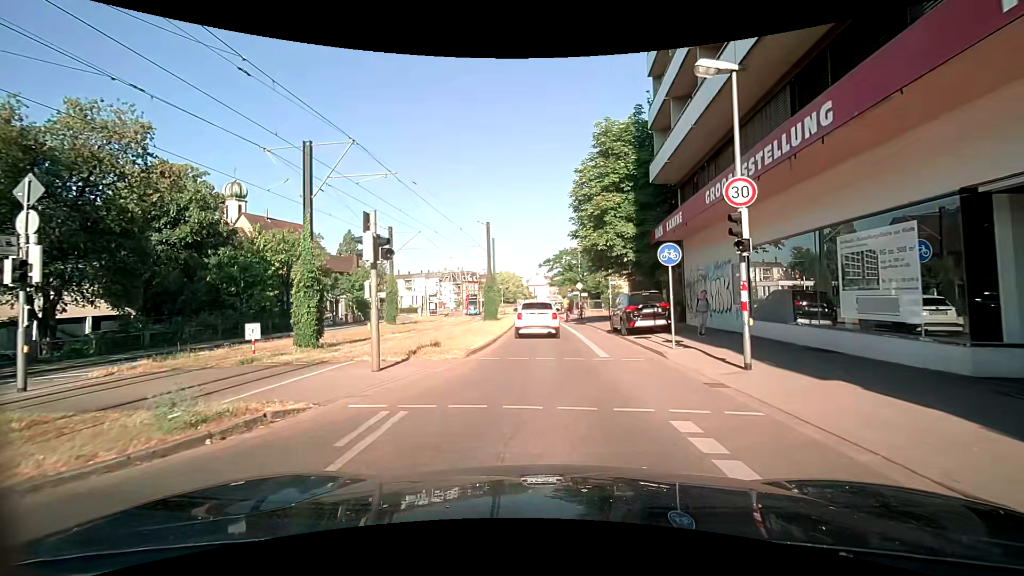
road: secondary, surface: asphalt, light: Day
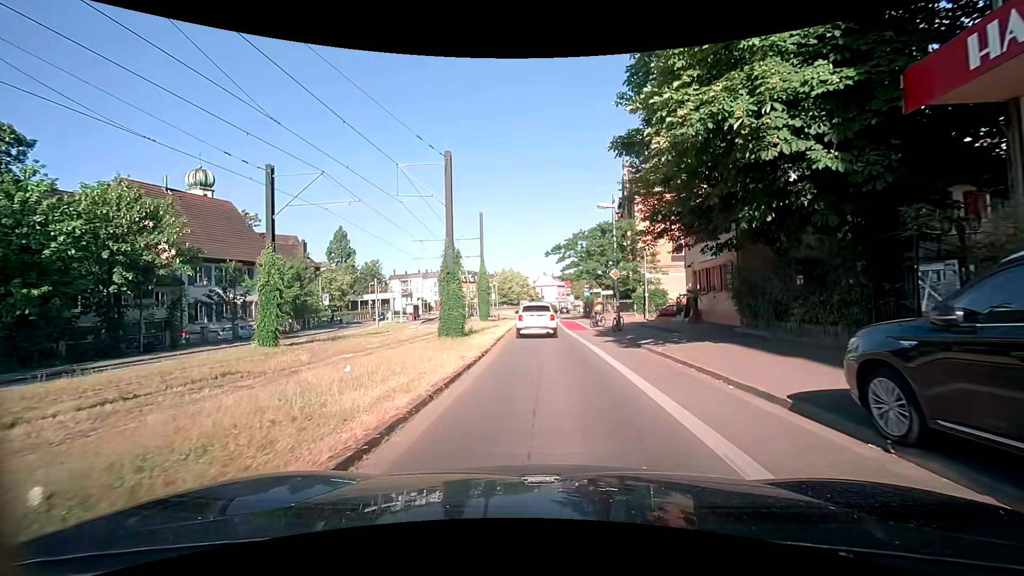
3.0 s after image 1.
(+0.1, +17.7) m; -3°
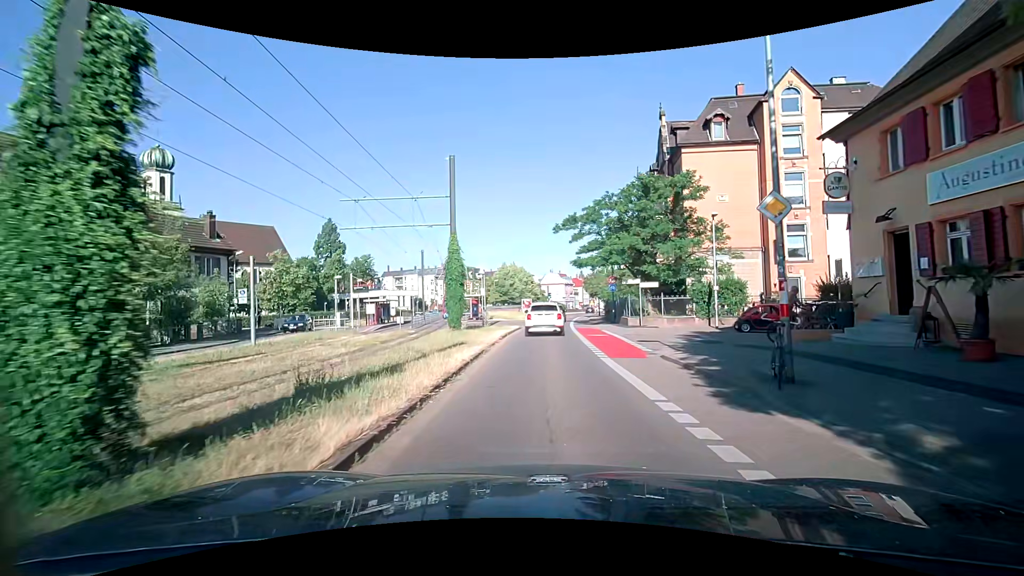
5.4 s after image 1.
(+0.4, +16.1) m; +1°
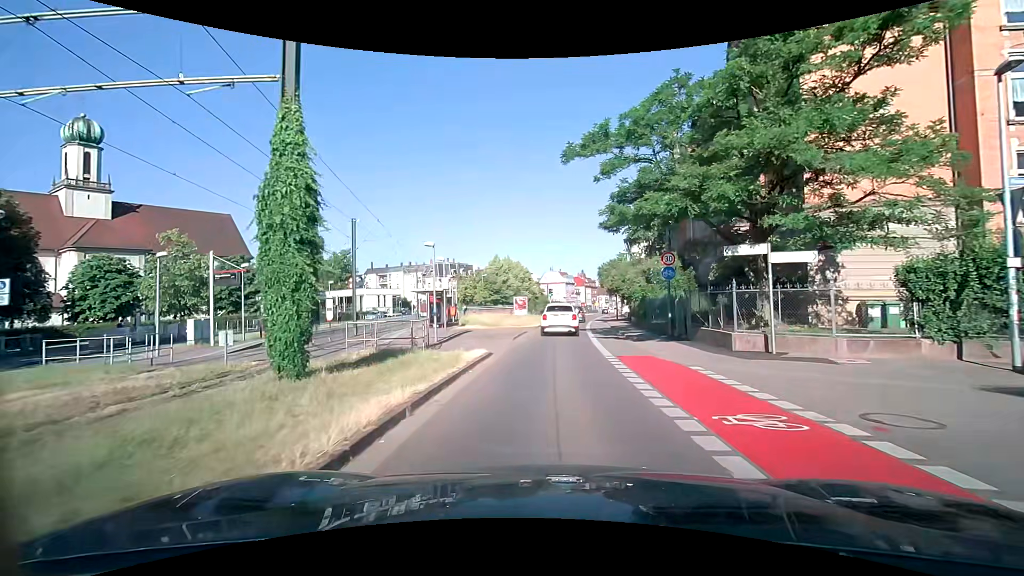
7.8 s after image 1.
(-0.1, +17.2) m; 0°
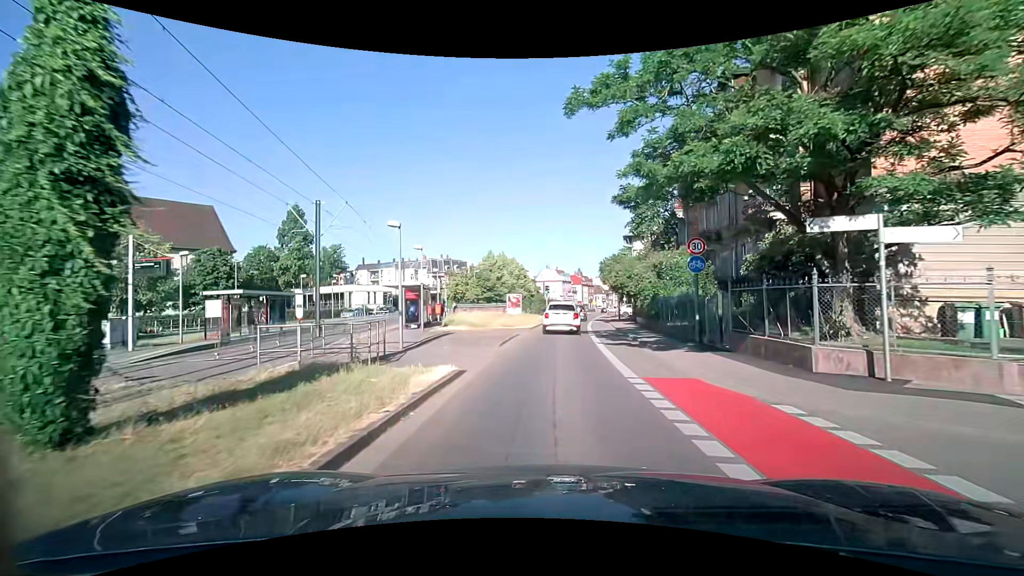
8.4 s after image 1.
(0.0, +4.4) m; 0°
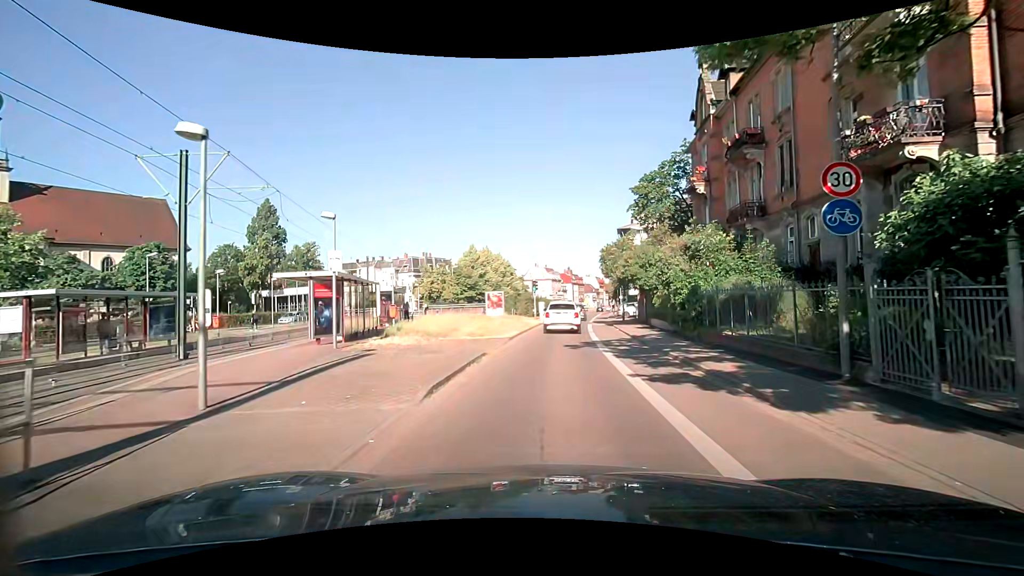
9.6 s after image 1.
(+0.1, +8.8) m; +2°
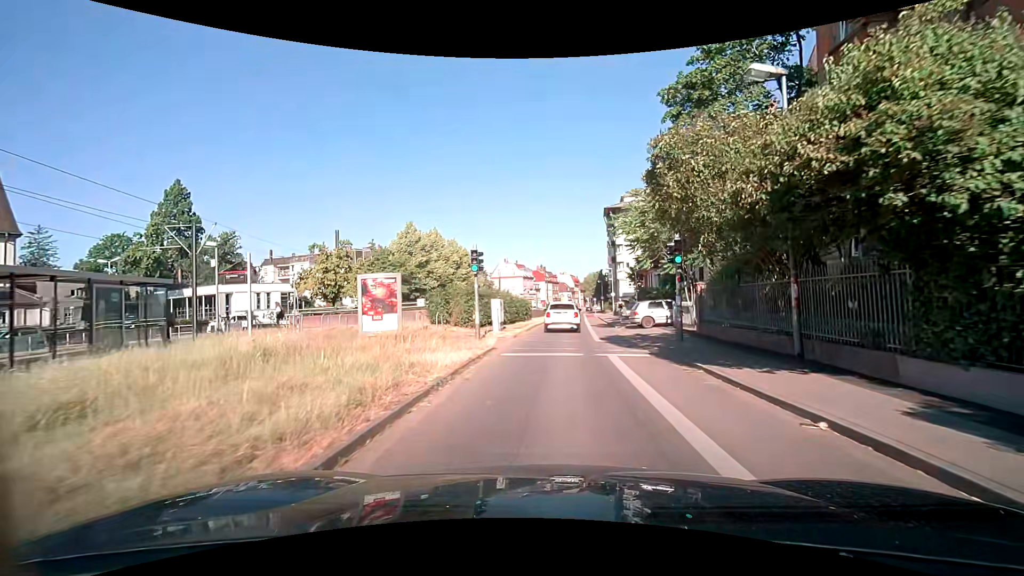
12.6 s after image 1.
(+0.5, +22.3) m; +4°
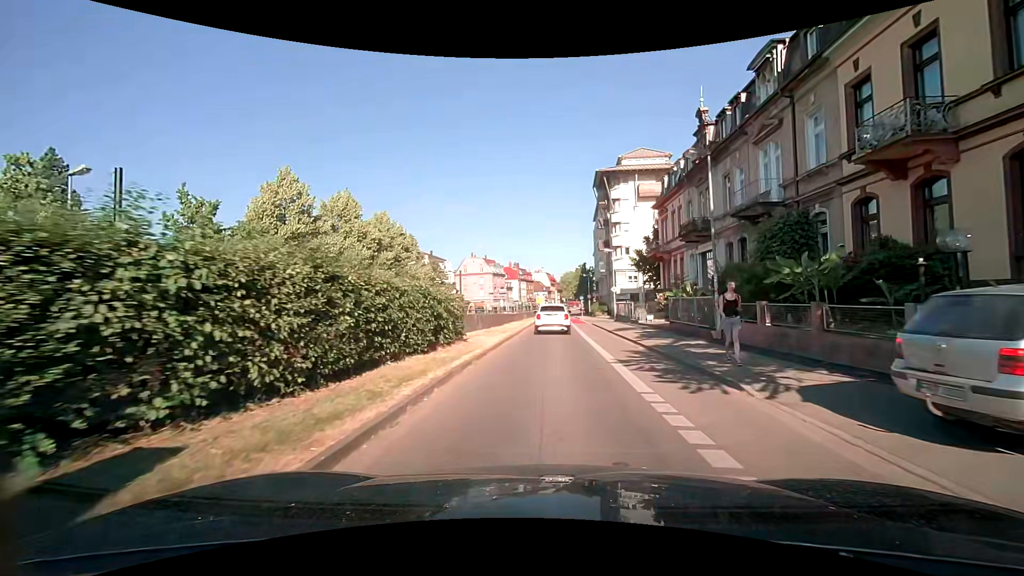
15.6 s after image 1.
(+0.4, +22.5) m; +2°
